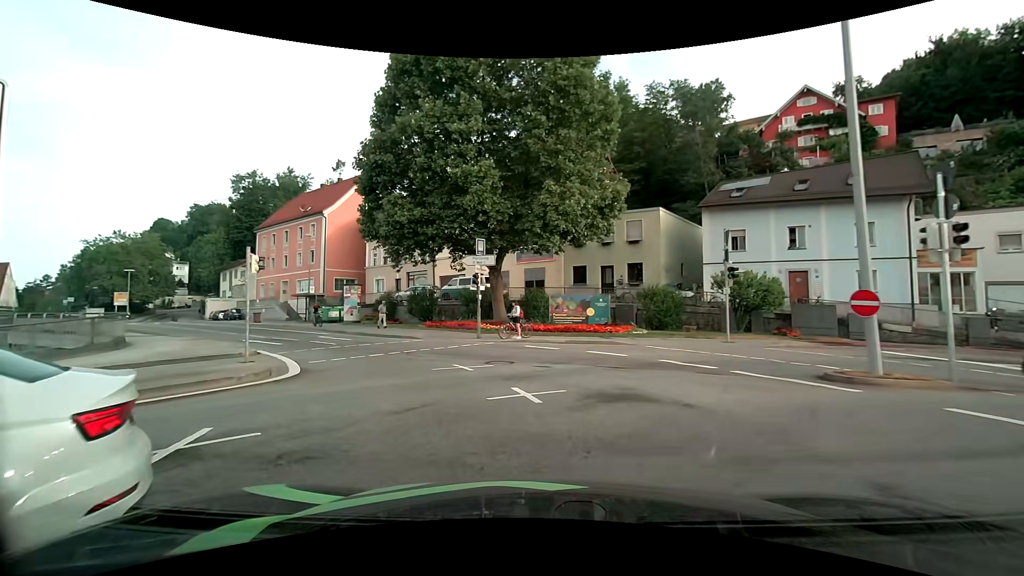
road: primary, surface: asphalt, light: Day
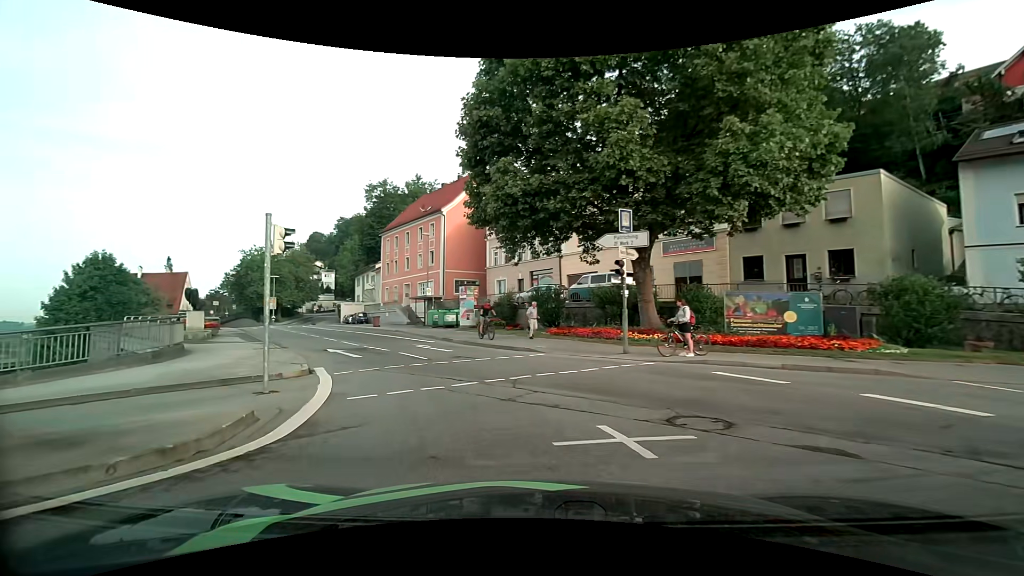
(-0.9, +7.2) m; -15°
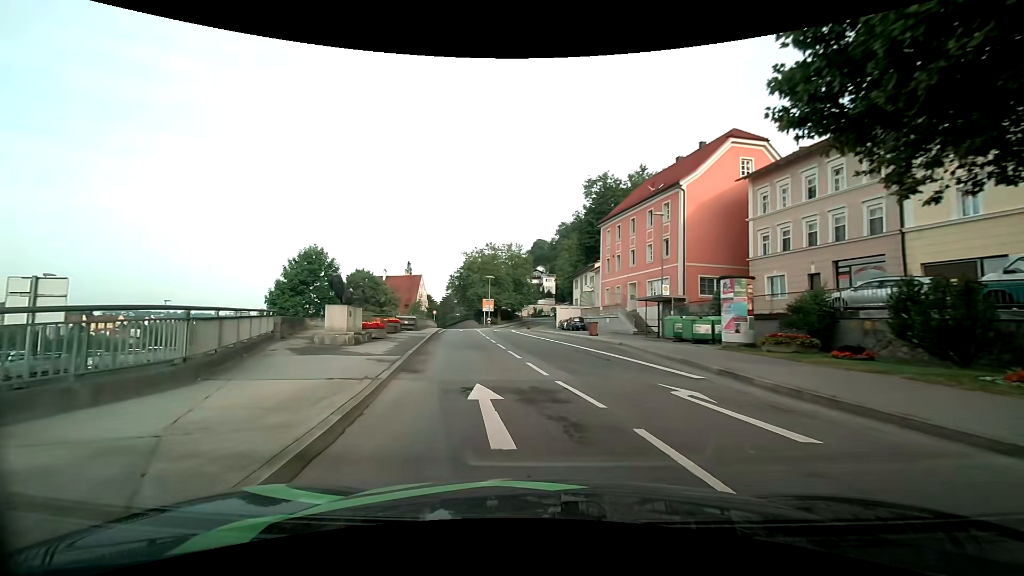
(-2.7, +12.5) m; -25°
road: primary_link
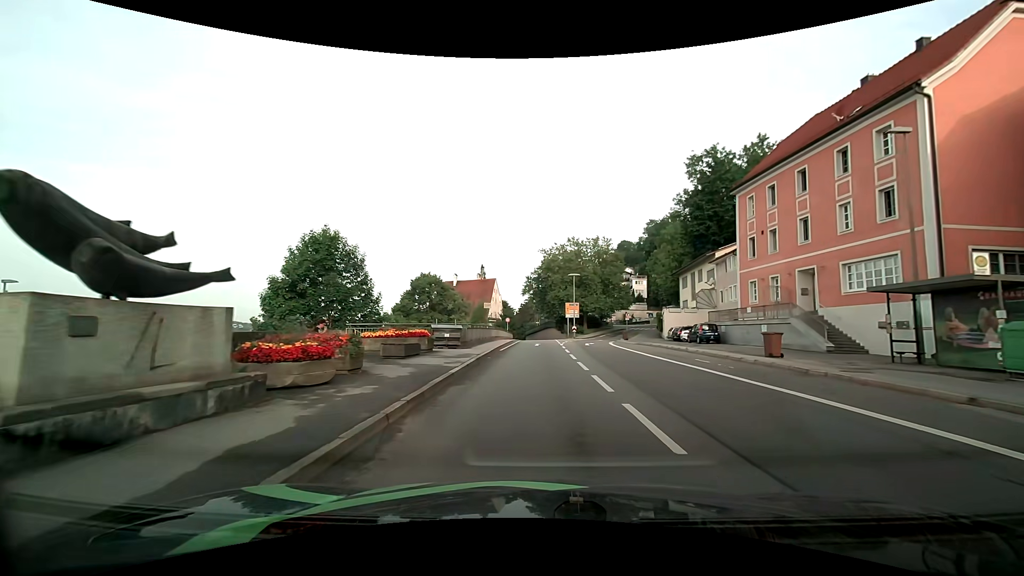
(-1.6, +15.6) m; -9°
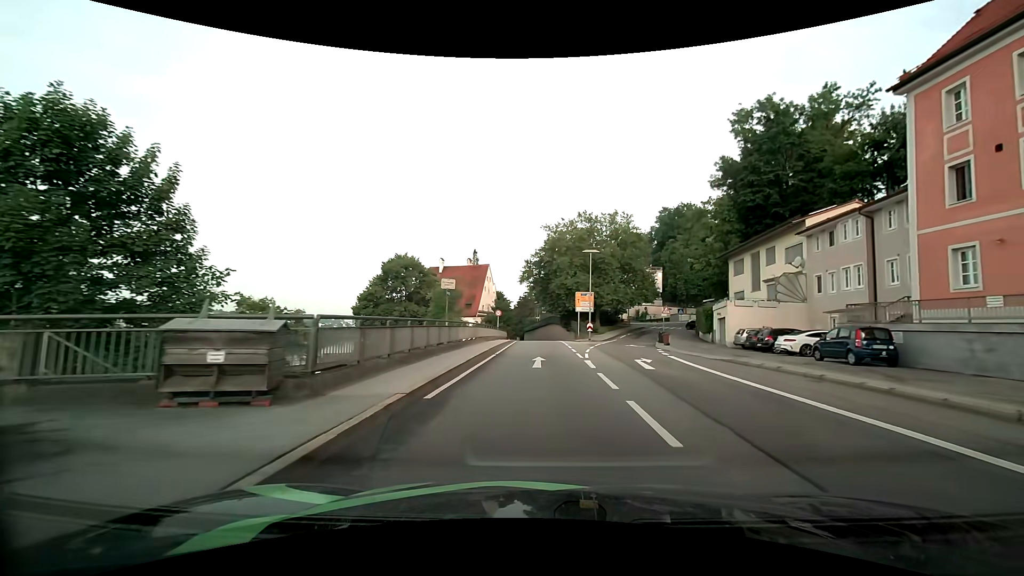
(-0.1, +18.2) m; 0°
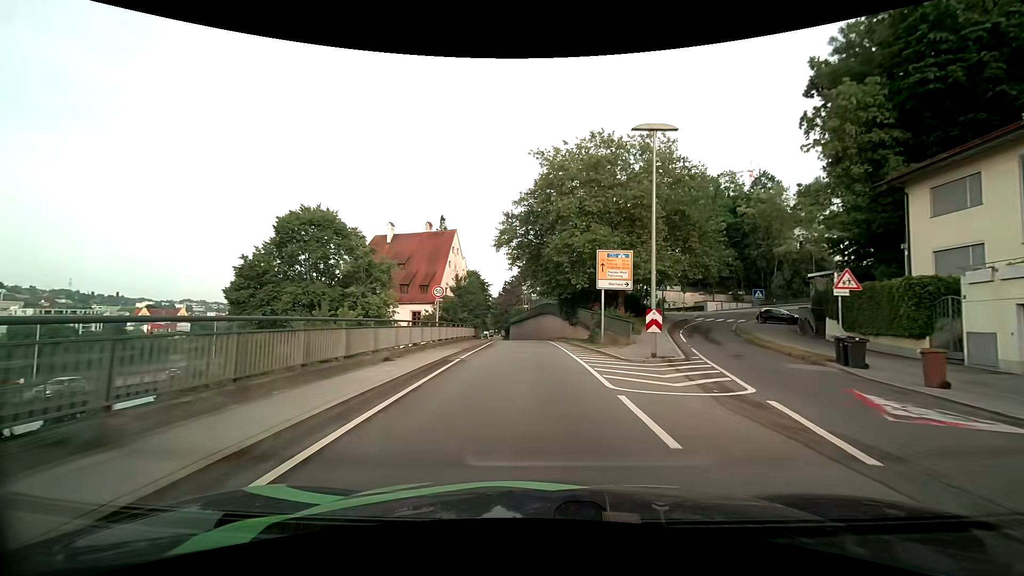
(+0.4, +27.8) m; +1°
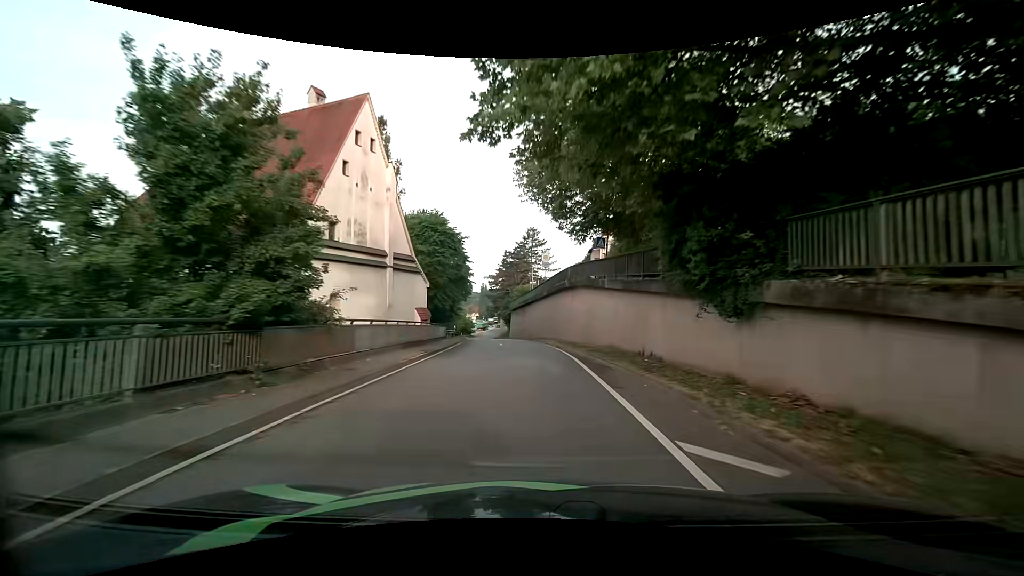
(-0.2, +37.3) m; -1°
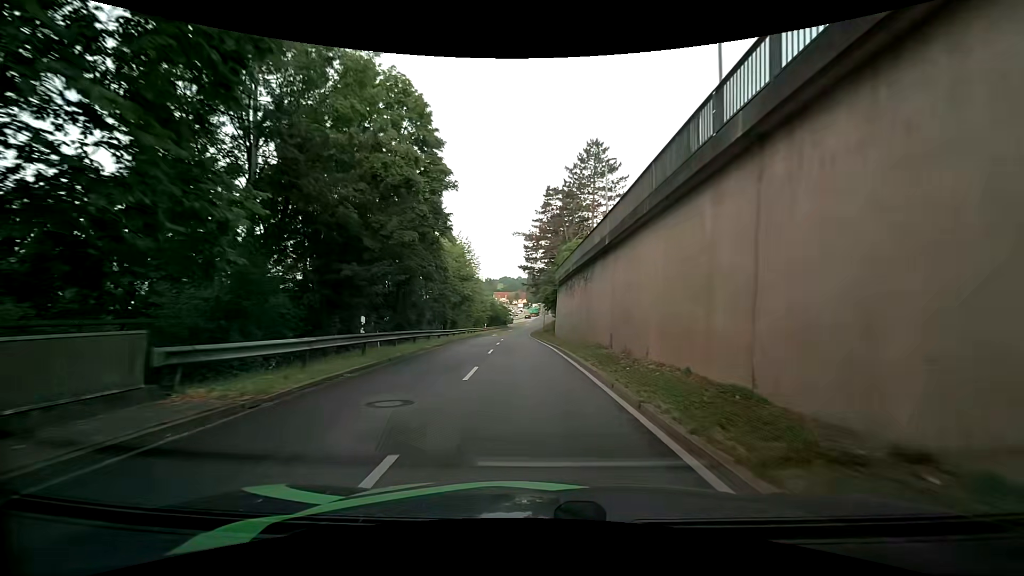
(-1.6, +38.6) m; -6°
(0, +10) (0, +20) (-1, +30) (-1, +40) (-2, +50) (-2, +60) (-3, +70) (-3, +80) (-3, +90) (-3, +100) m
